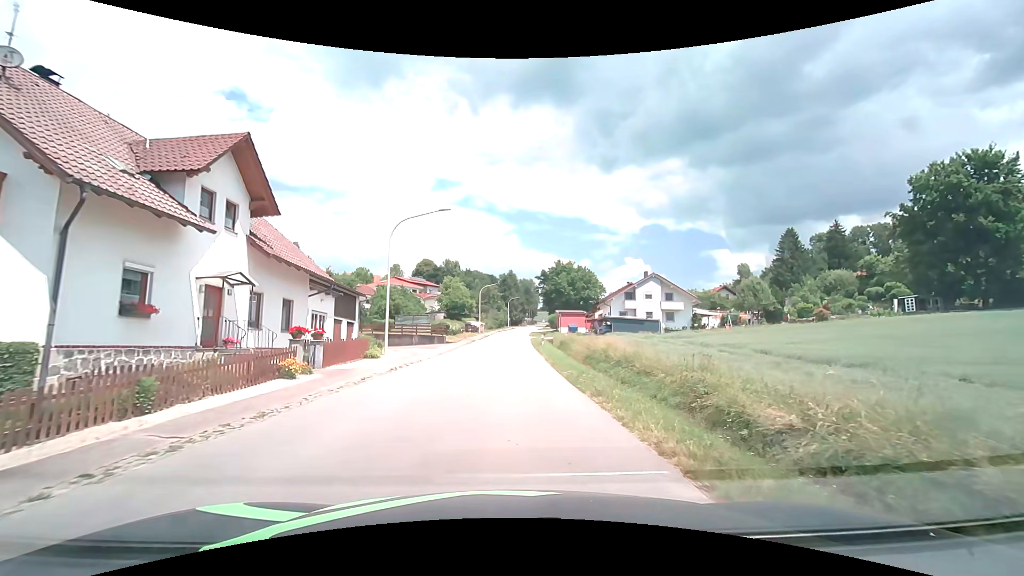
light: Day
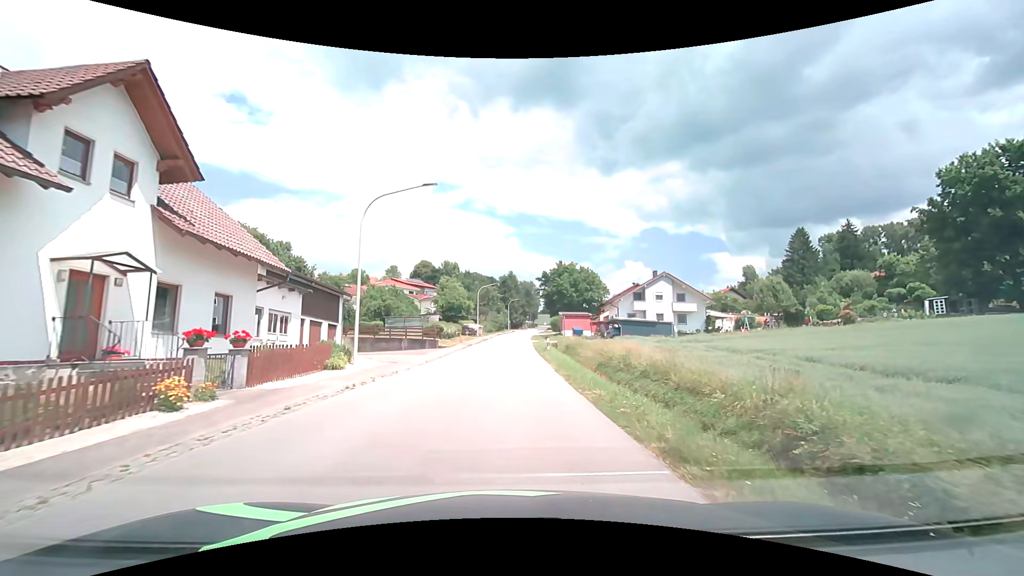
(0.0, +5.0) m; 0°
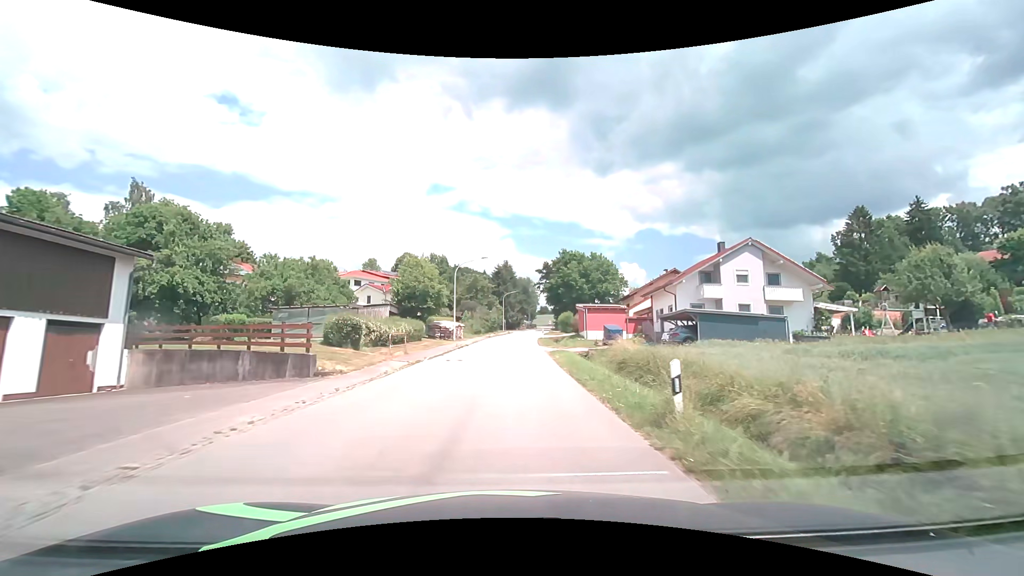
(+0.2, +25.2) m; 0°
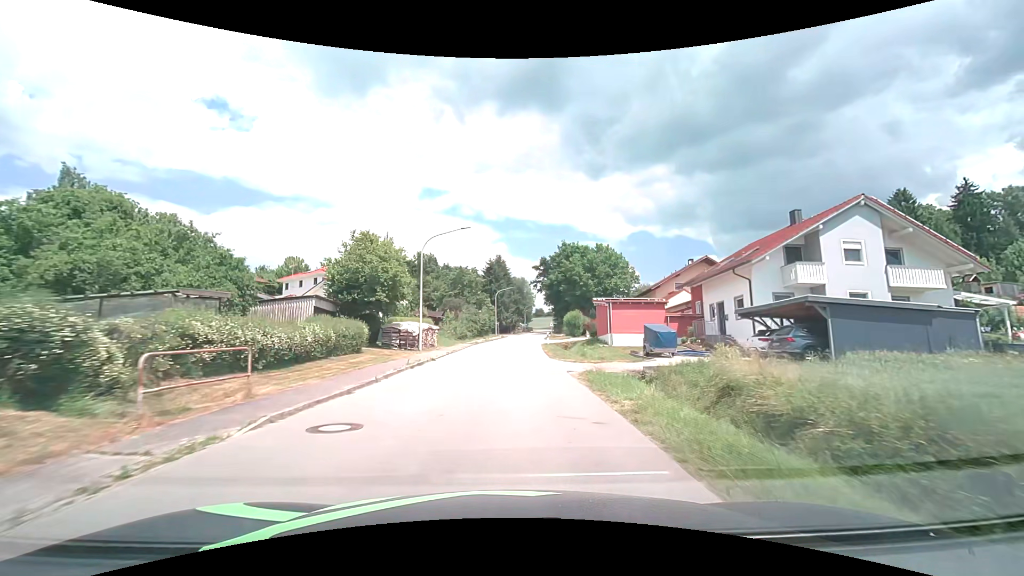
(+0.2, +14.4) m; +1°
